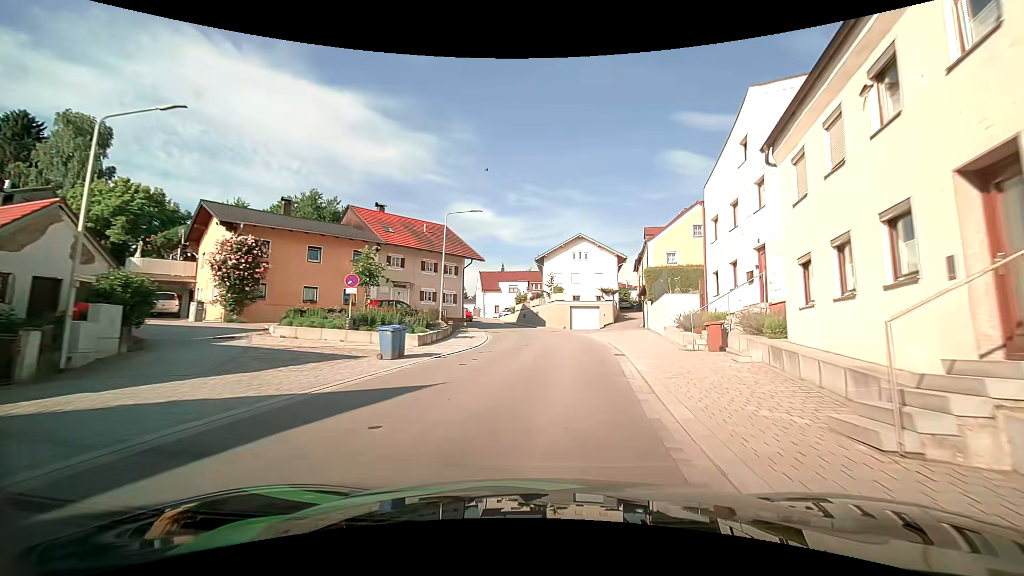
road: tertiary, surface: asphalt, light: Day
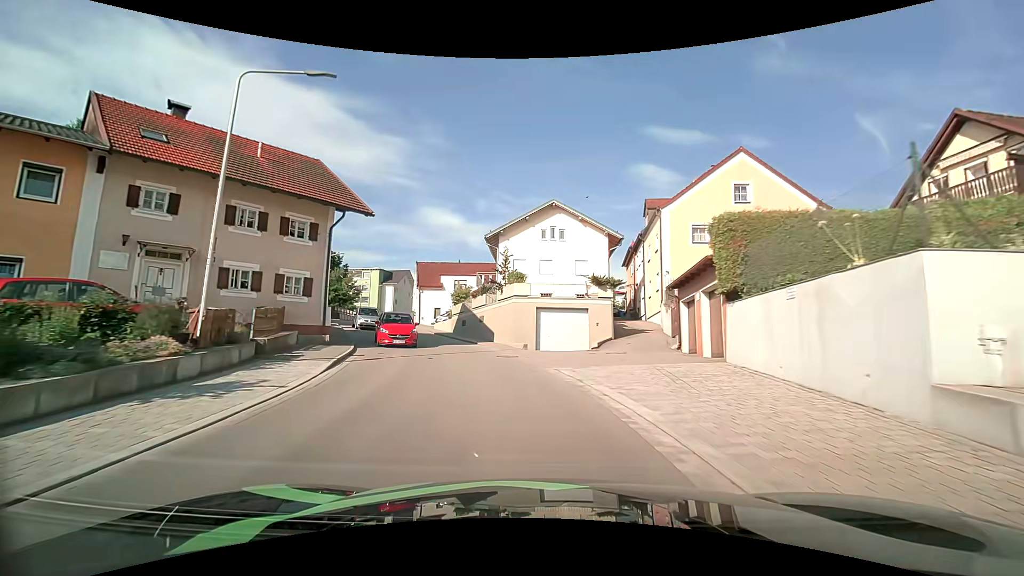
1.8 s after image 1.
(+0.8, +19.1) m; +3°
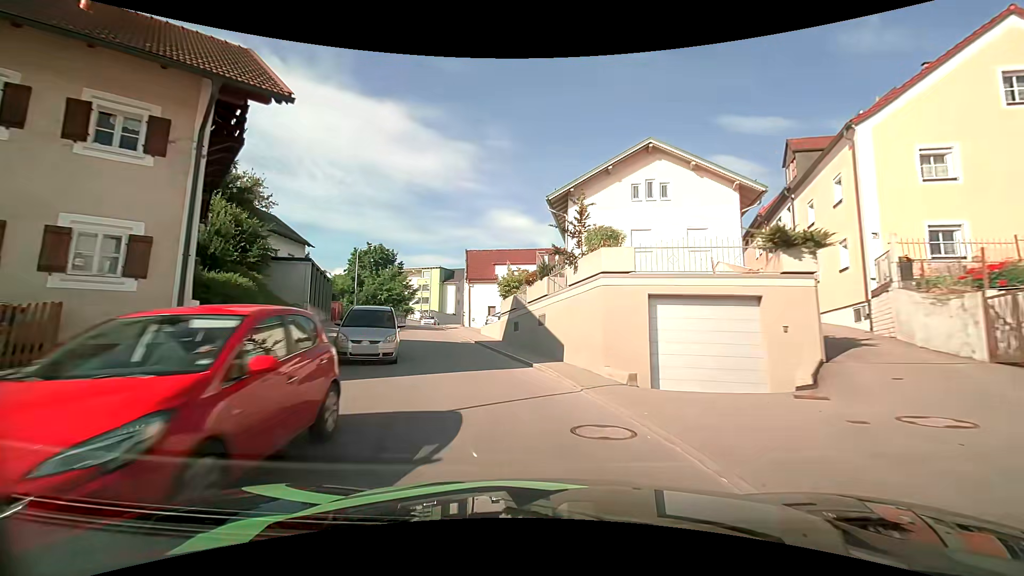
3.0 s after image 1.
(-0.8, +11.8) m; -8°
(-1, +10) (-3, +20) (-6, +29) (-9, +39) (-11, +49) (-12, +59) (-13, +68) (-13, +78) (-12, +88) (-12, +98) m
